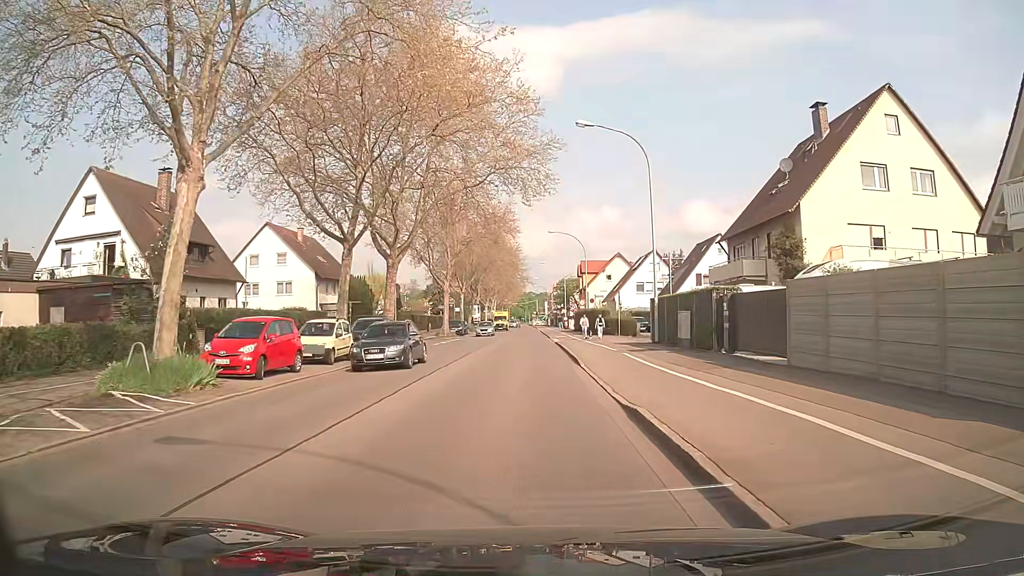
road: secondary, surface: asphalt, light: Day
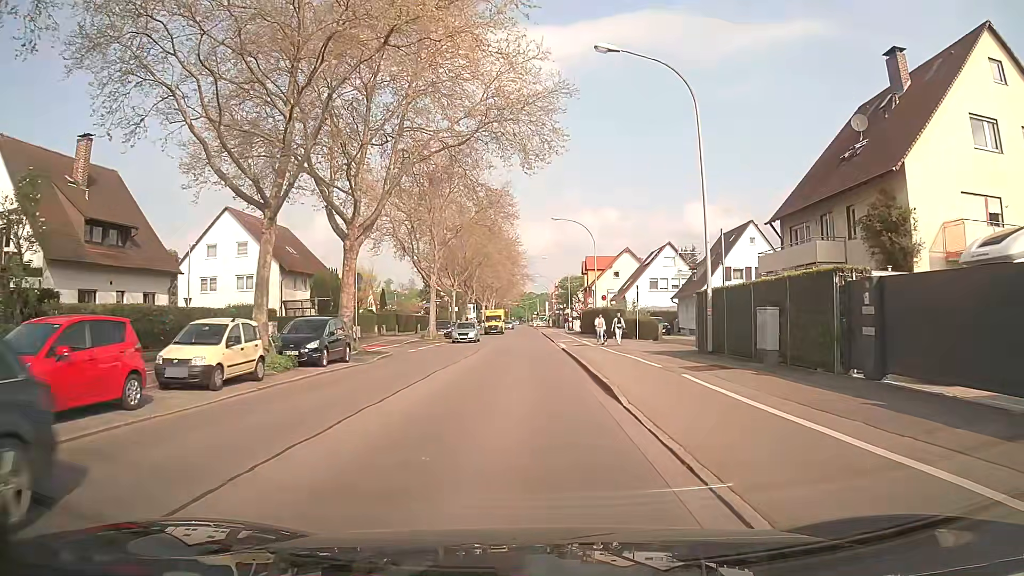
(0.0, +8.9) m; 0°
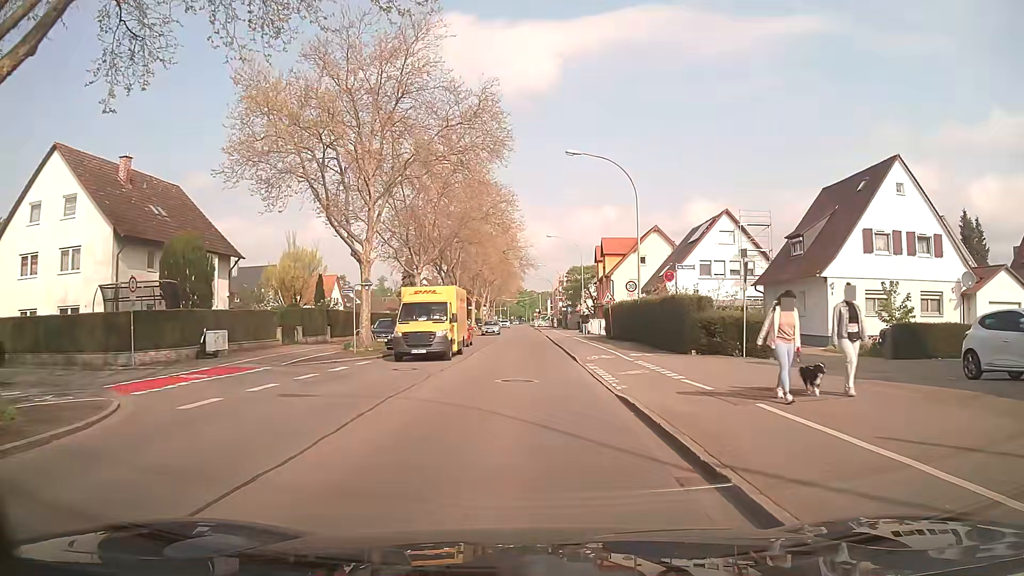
(-0.1, +22.4) m; +1°
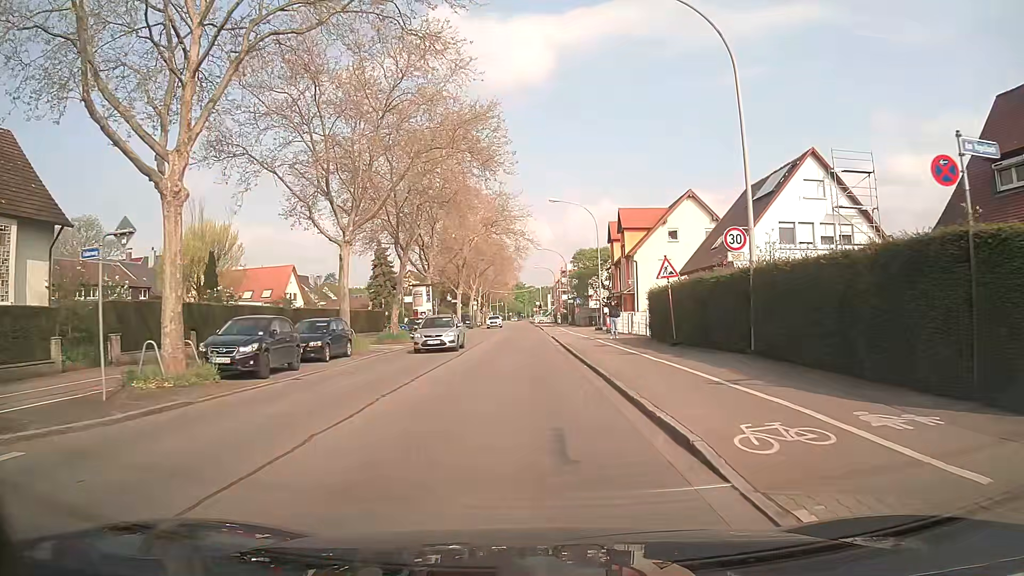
(-0.2, +18.0) m; -1°
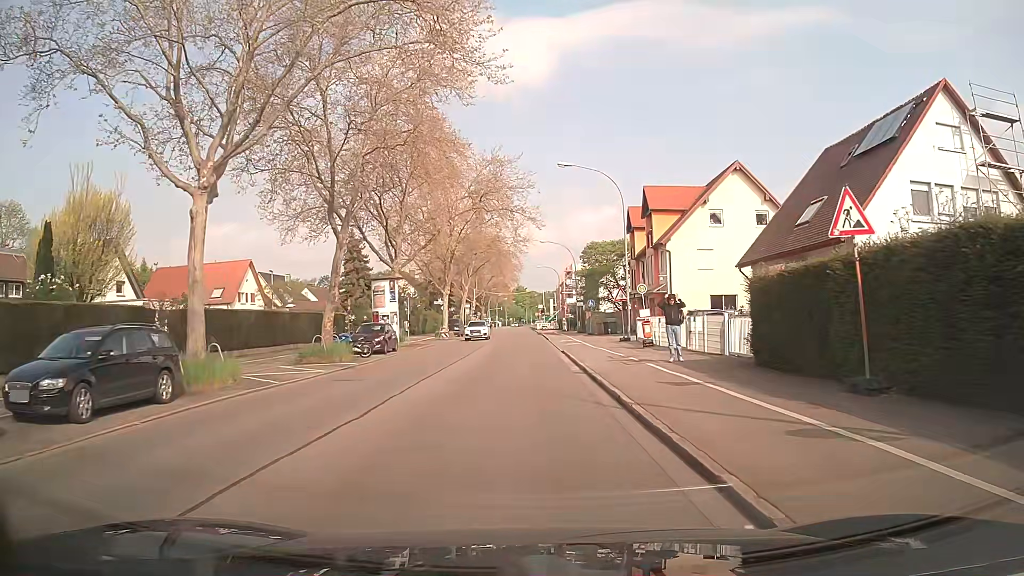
(-0.1, +13.5) m; 0°
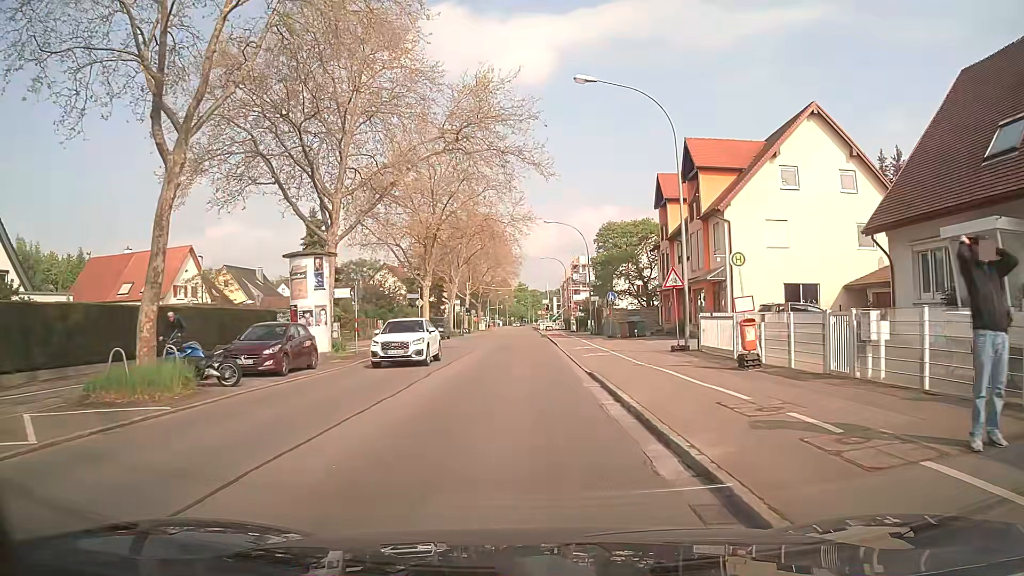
(0.0, +13.4) m; -1°
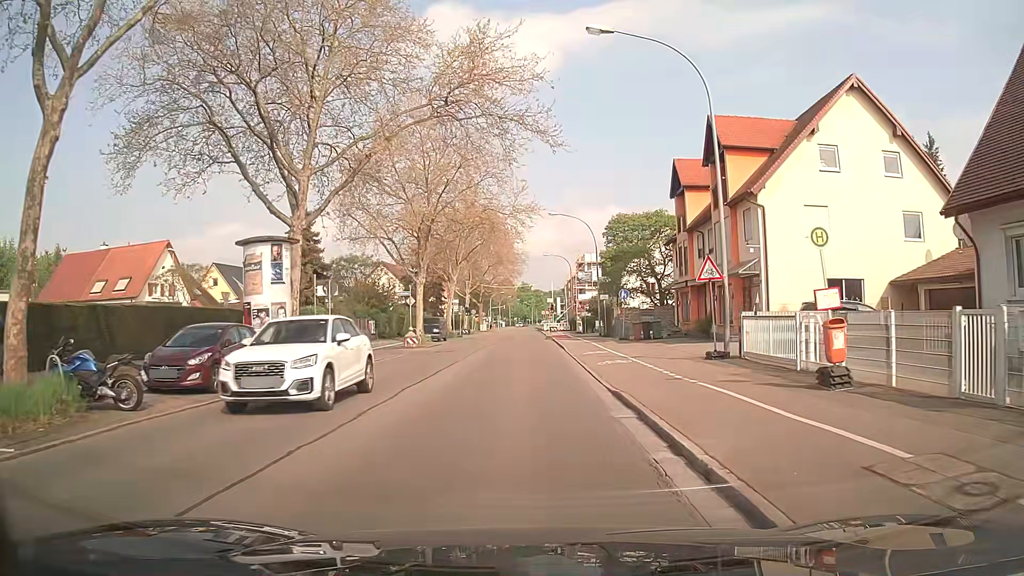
(0.0, +4.5) m; 0°
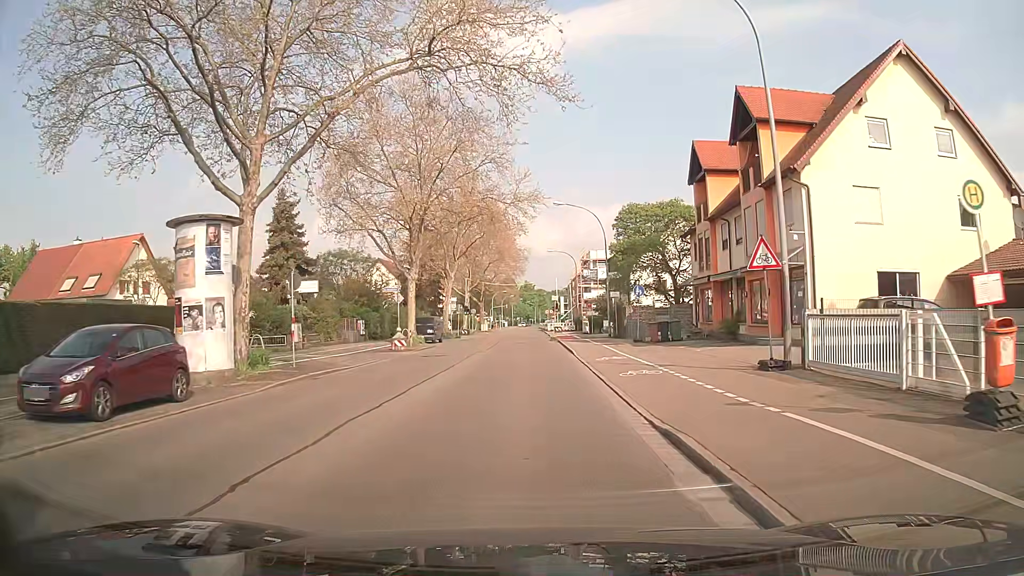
(0.0, +4.4) m; -1°
(0, +10) (0, +20) (0, +30) (0, +40) (+1, +50) (+1, +60) (+1, +70) (+1, +80) (+2, +90) (+2, +100) m
